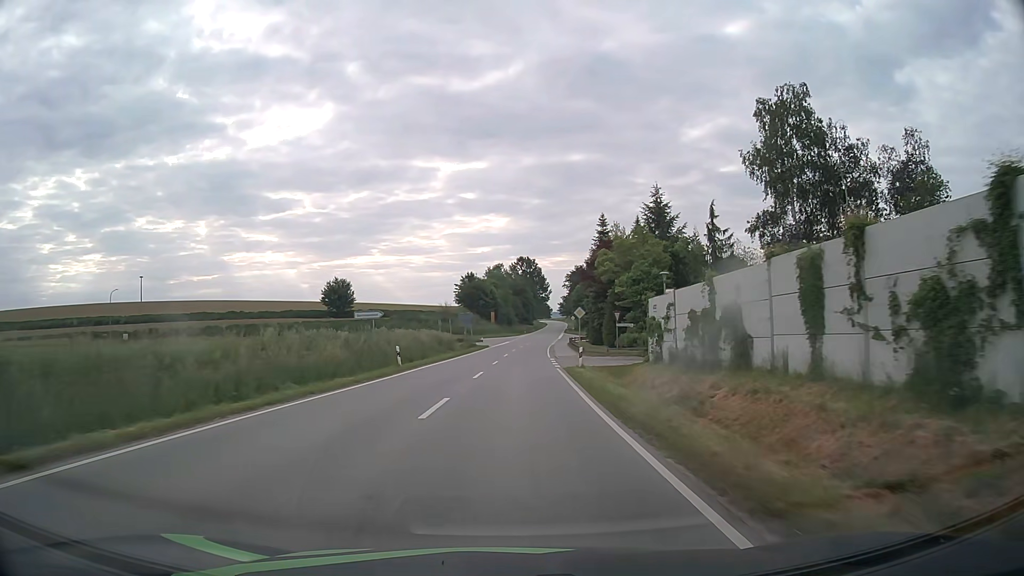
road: secondary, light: Day
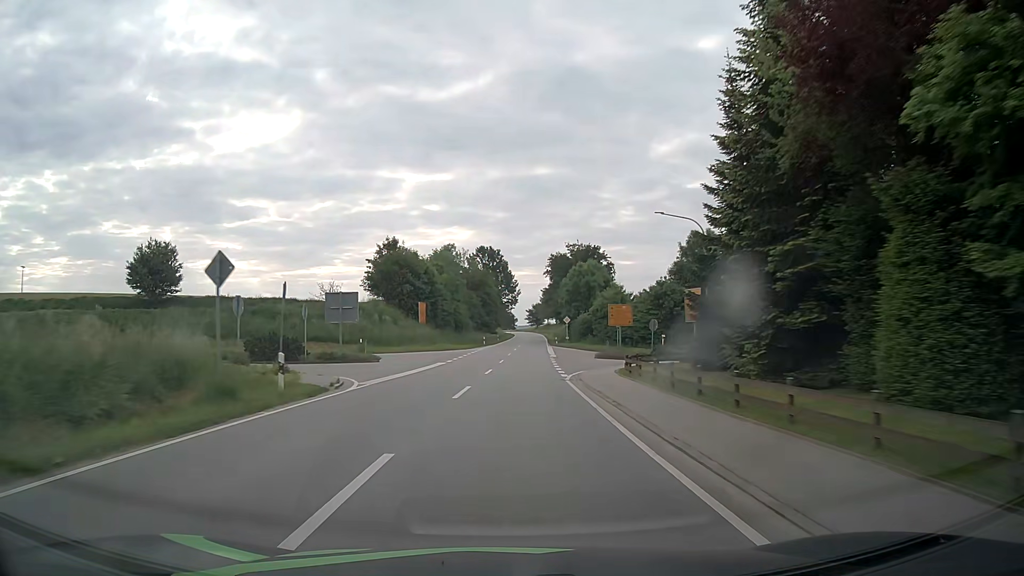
(+1.6, +55.6) m; +3°
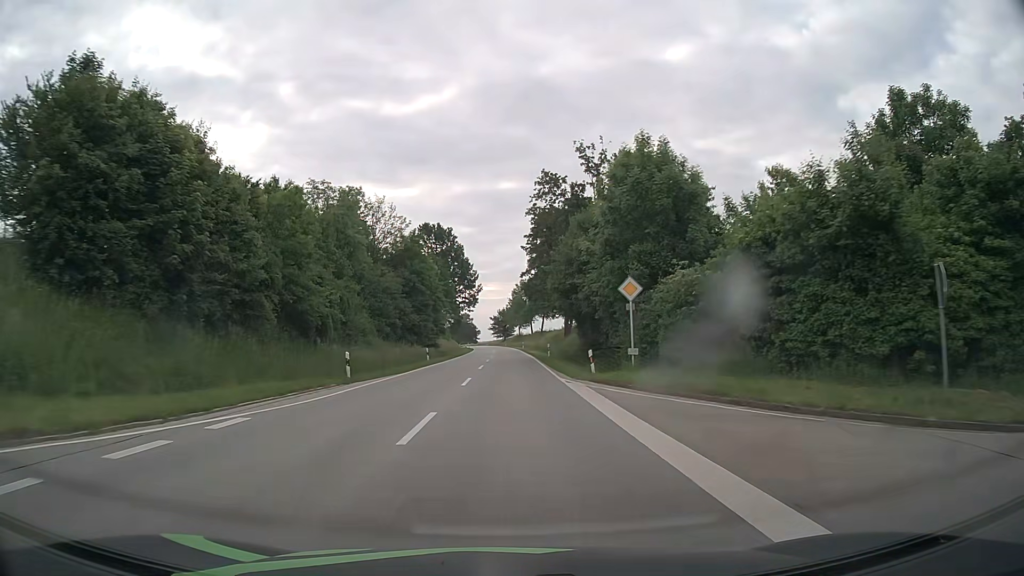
(+1.6, +55.1) m; +3°
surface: asphalt
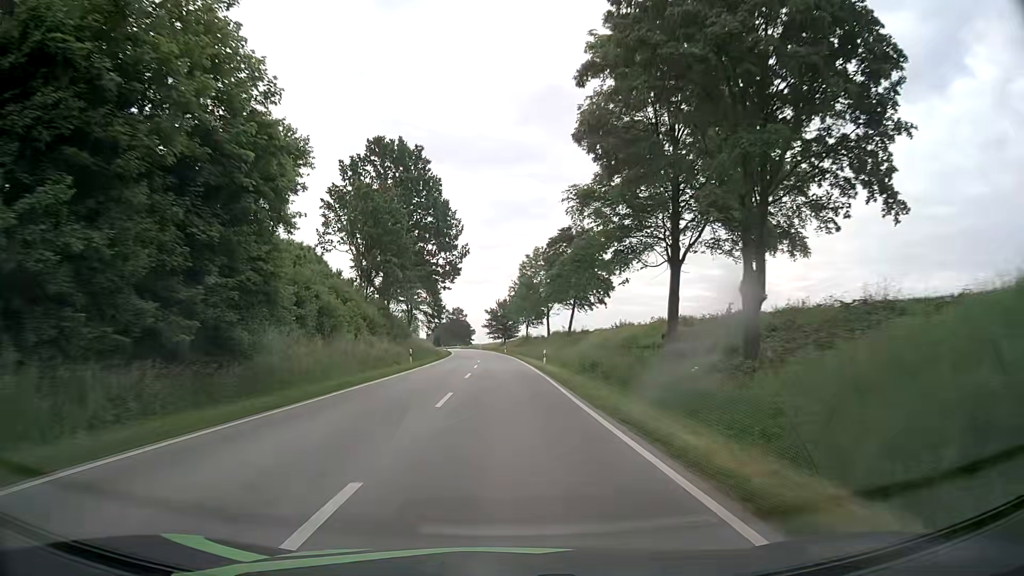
(-0.1, +54.8) m; 0°
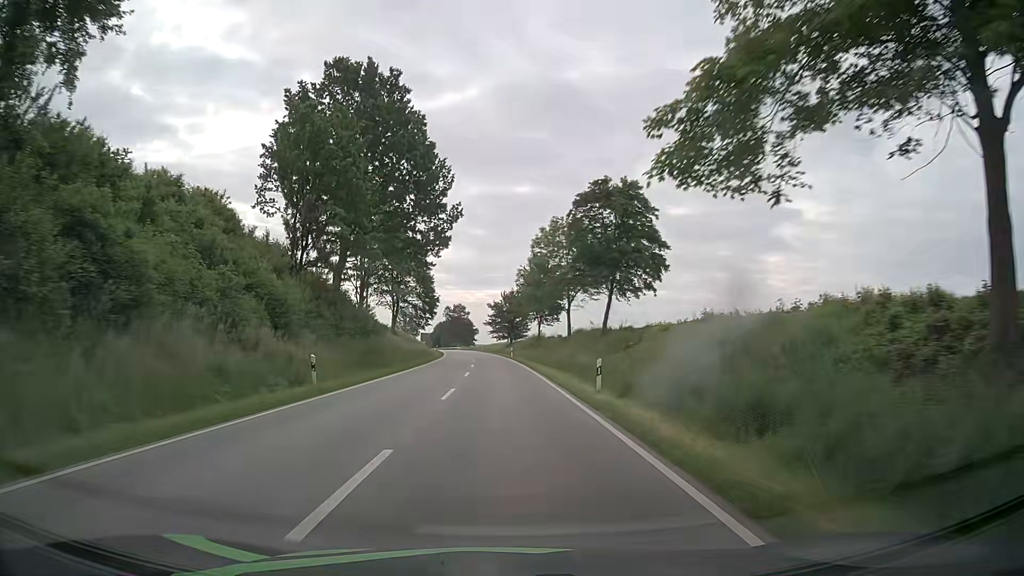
(-0.2, +22.0) m; -1°
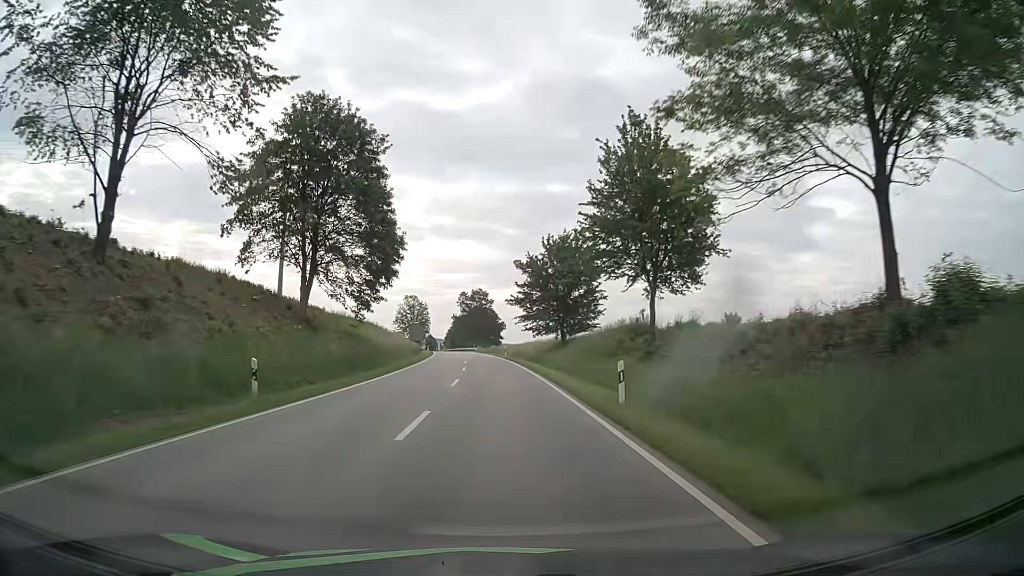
(-1.0, +55.3) m; -2°
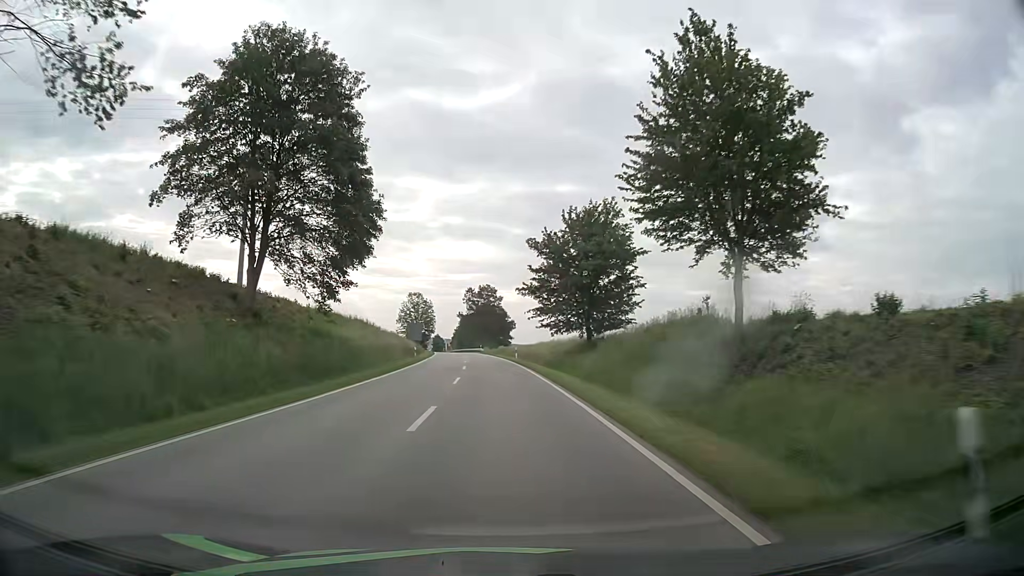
(-0.1, +11.1) m; -1°
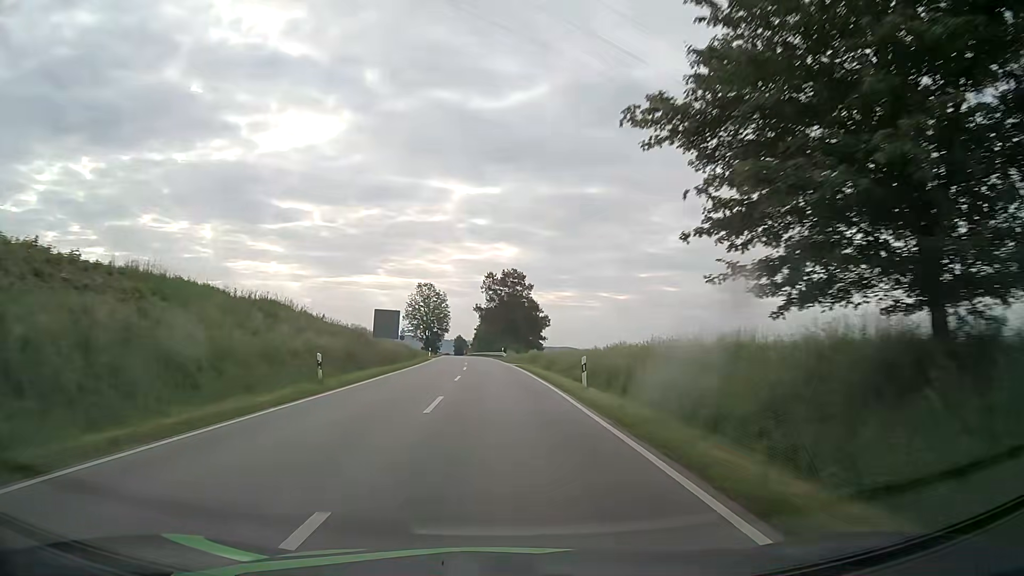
(-0.8, +33.3) m; -3°
(0, +10) (0, +20) (0, +30) (-1, +40) (-1, +50) (-2, +60) (-2, +70) (-3, +80) (-4, +90) (-4, +100) m
